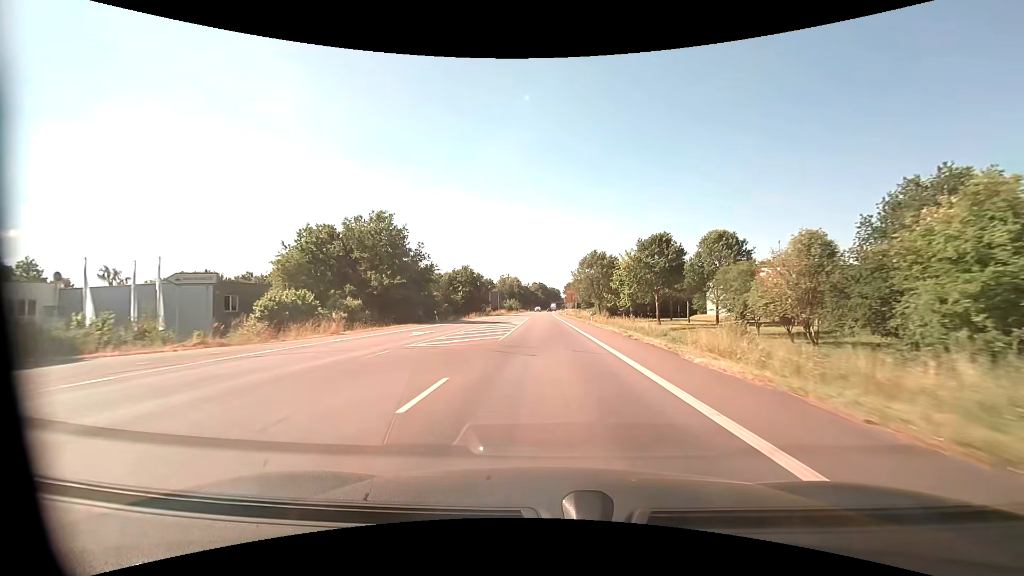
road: primary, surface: asphalt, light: Day
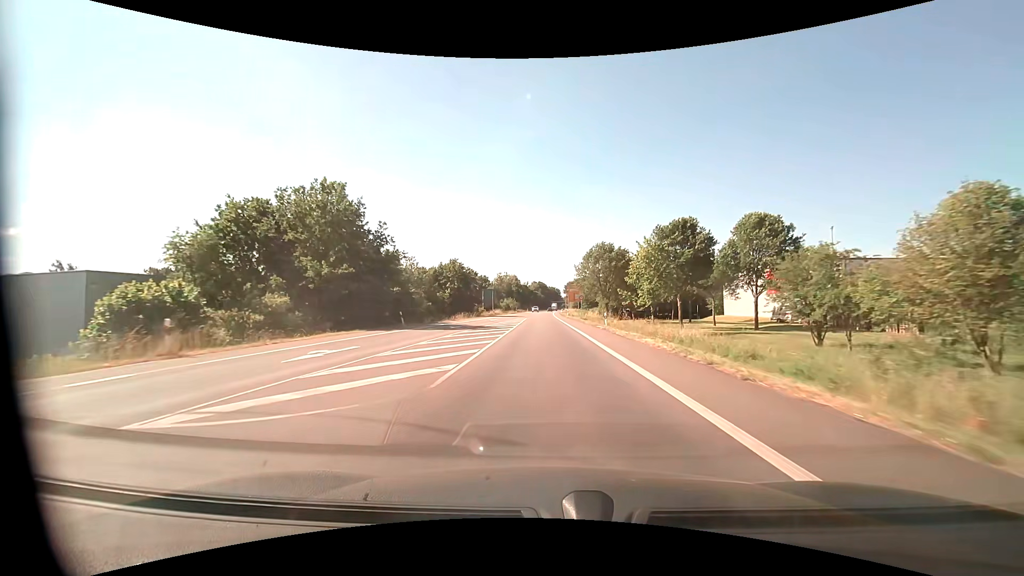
(0.0, +11.7) m; 0°
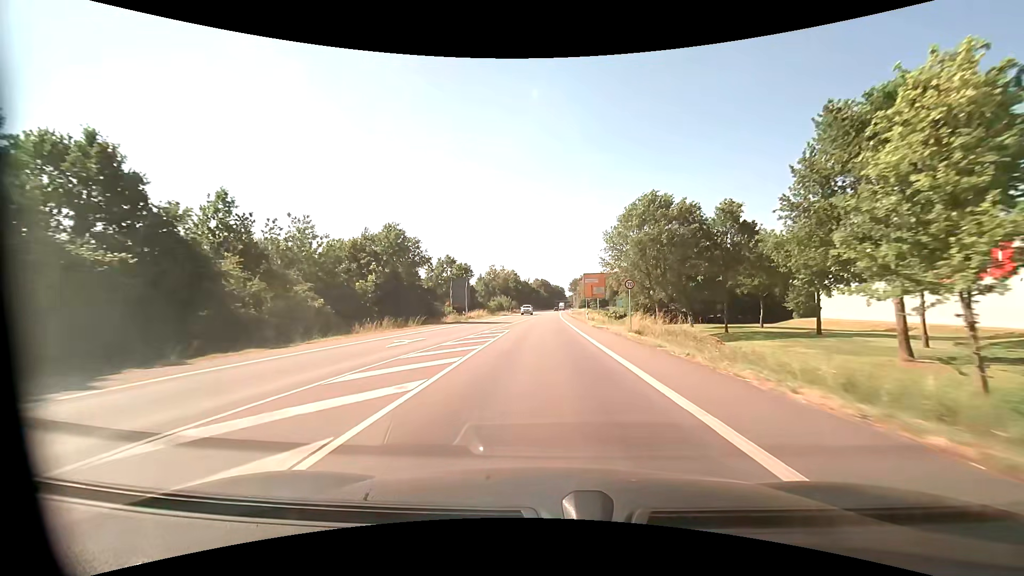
(-0.1, +35.0) m; 0°
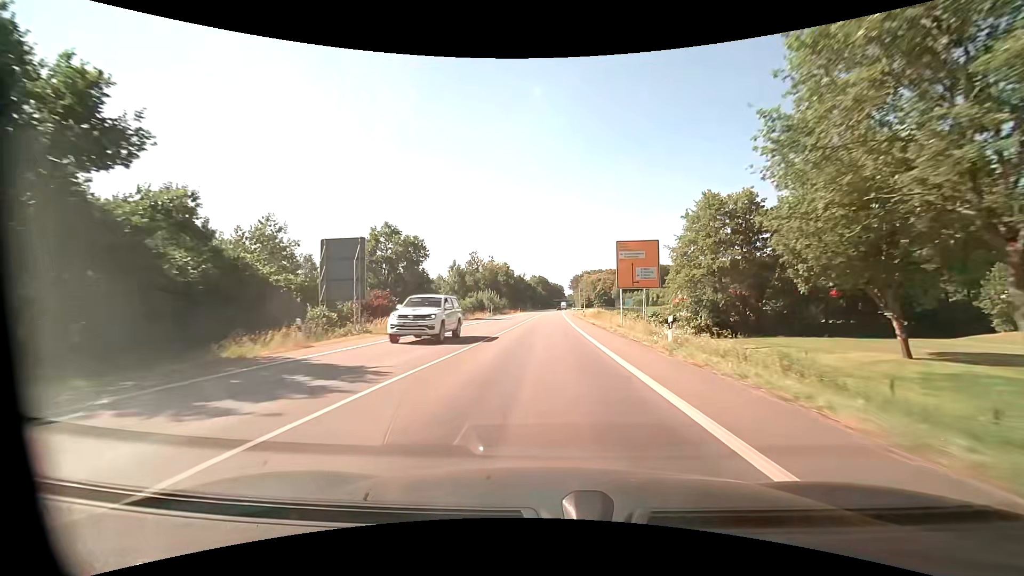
(-0.1, +35.1) m; 0°
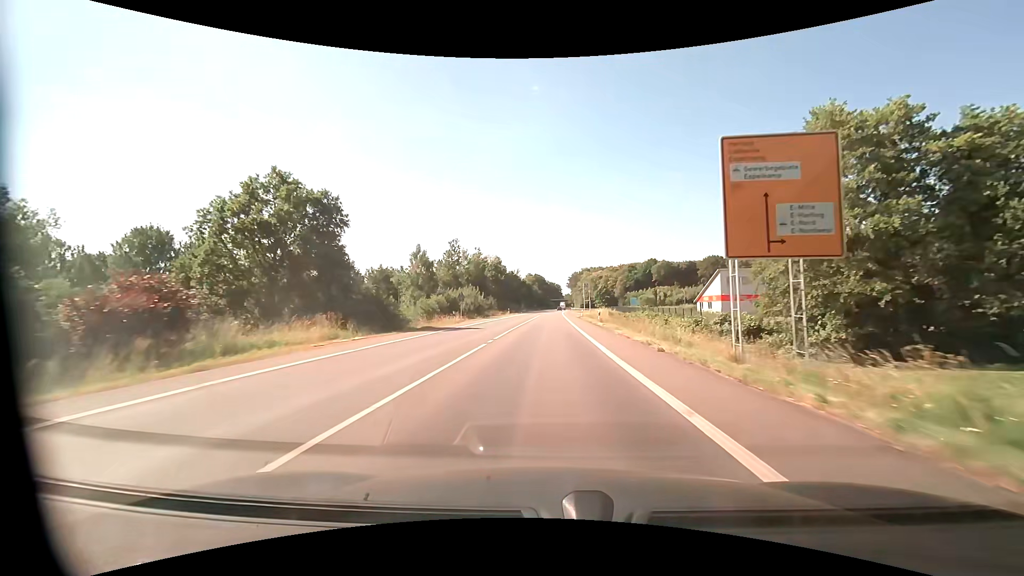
(+0.1, +23.3) m; 0°
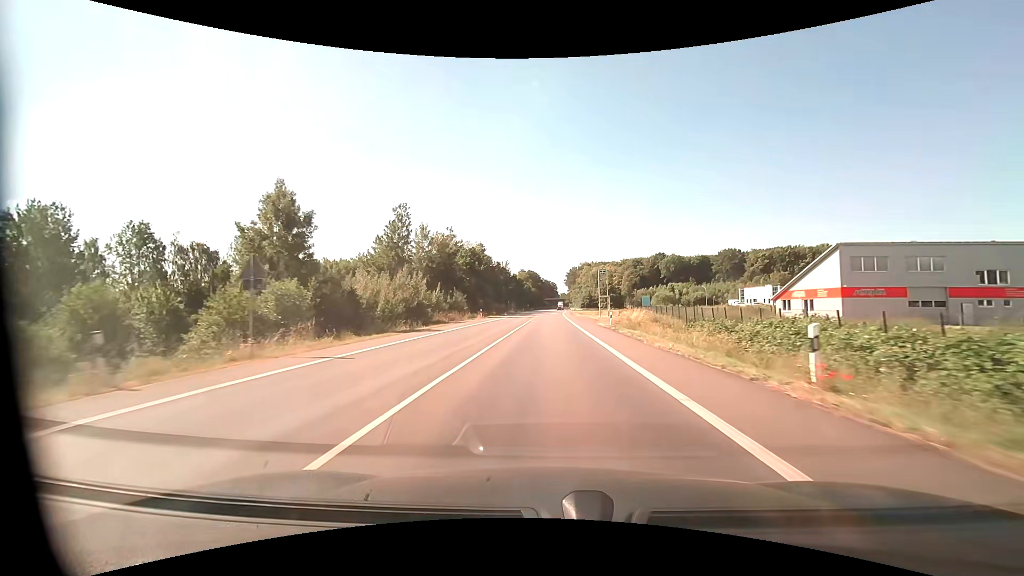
(+0.1, +35.0) m; +1°
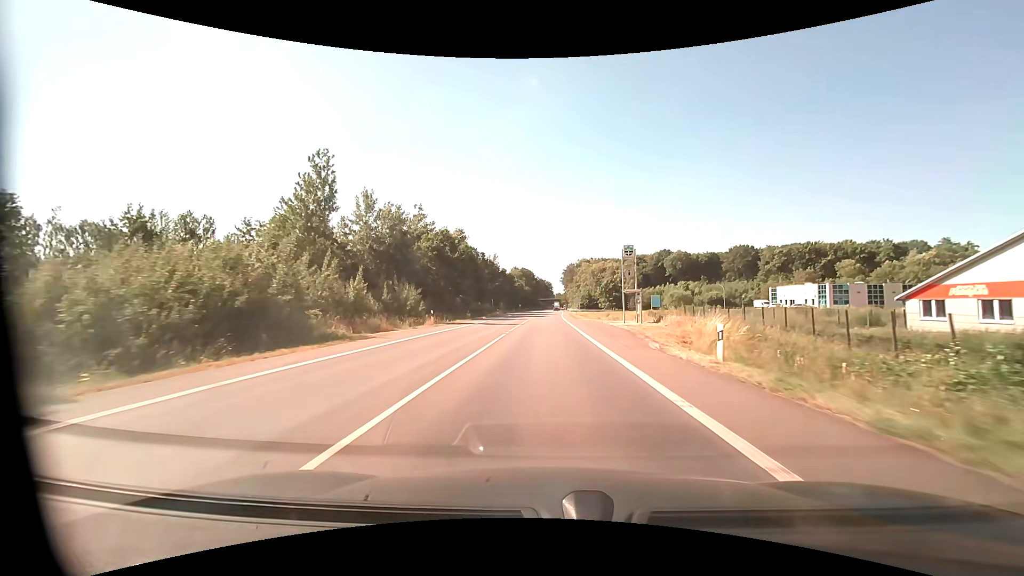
(+0.2, +23.3) m; +1°
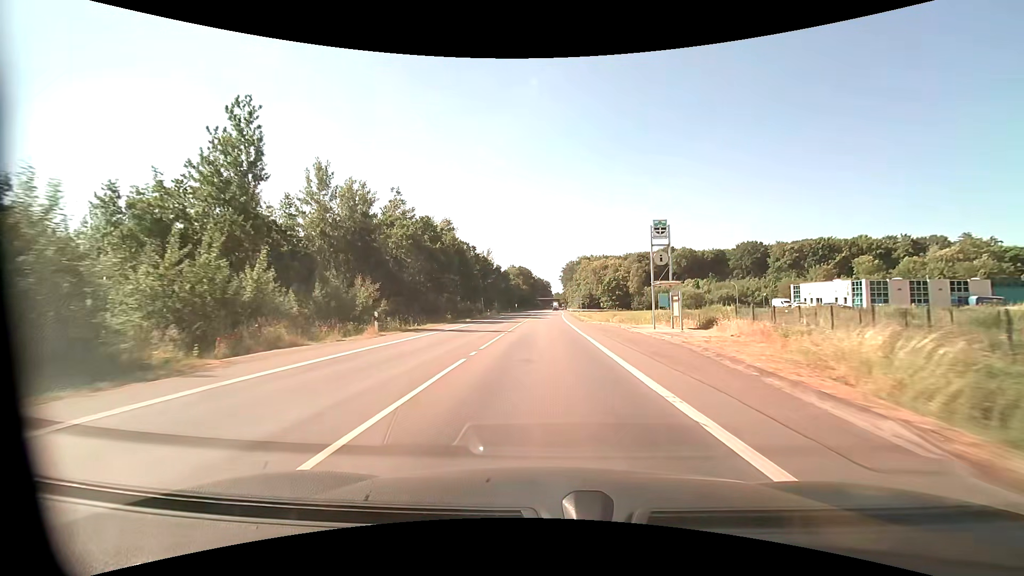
(0.0, +11.6) m; 0°
(0, +10) (0, +20) (0, +30) (0, +40) (0, +50) (0, +60) (+1, +70) (+1, +80) (+1, +90) (+1, +100) m
